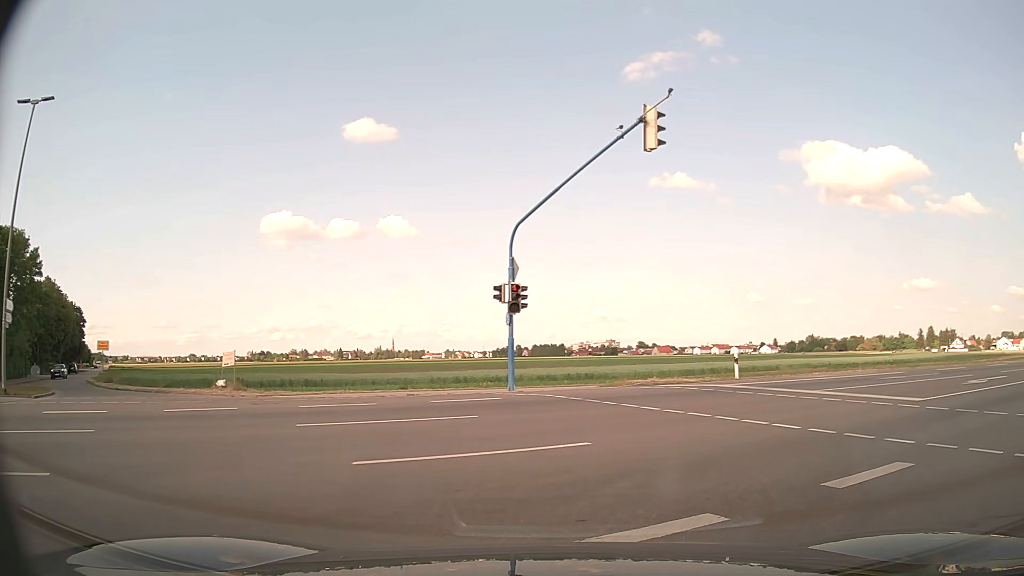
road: residential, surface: asphalt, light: Day
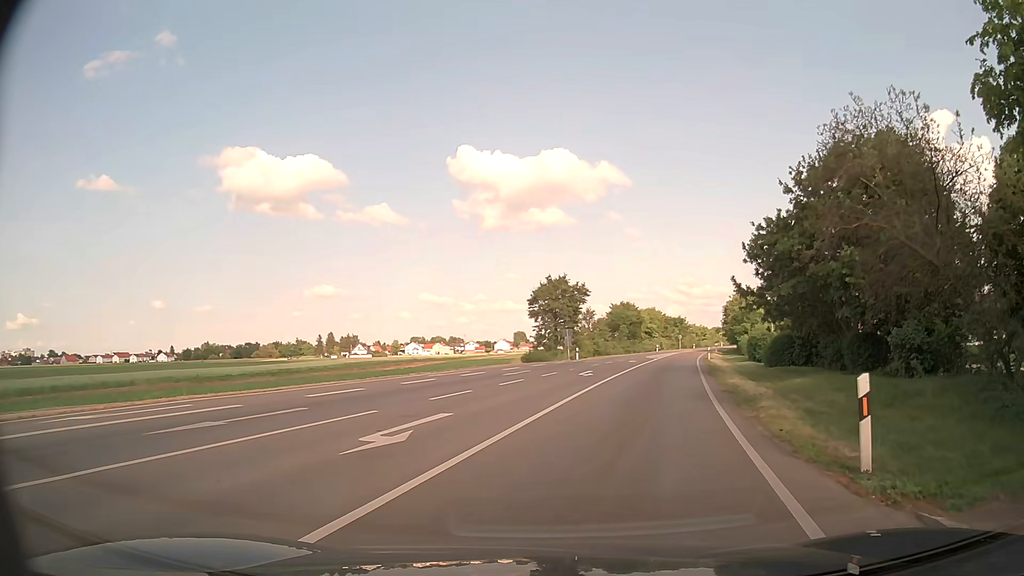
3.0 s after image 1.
(+6.4, +11.0) m; +52°
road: primary
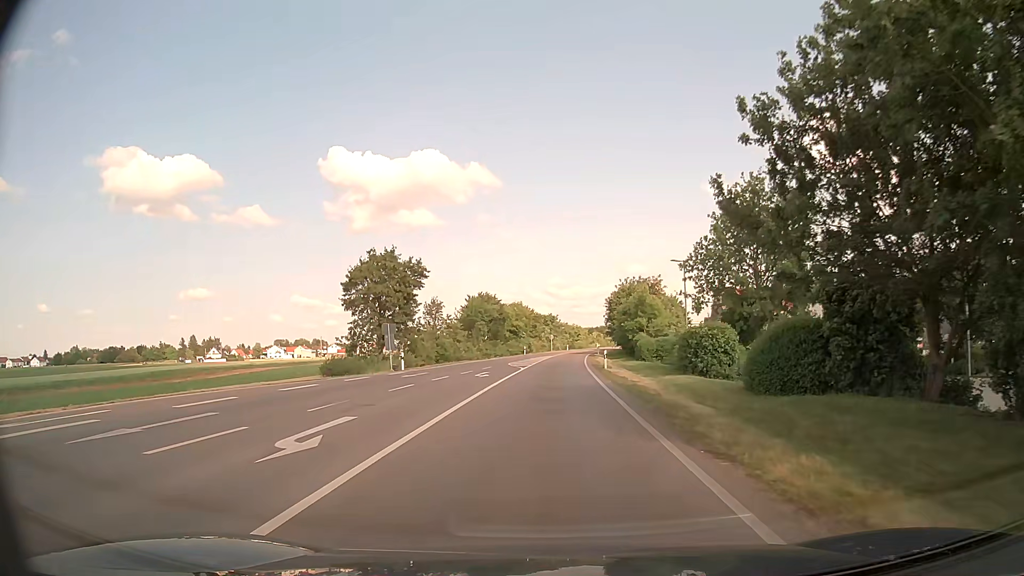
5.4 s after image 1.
(+3.1, +20.4) m; +12°
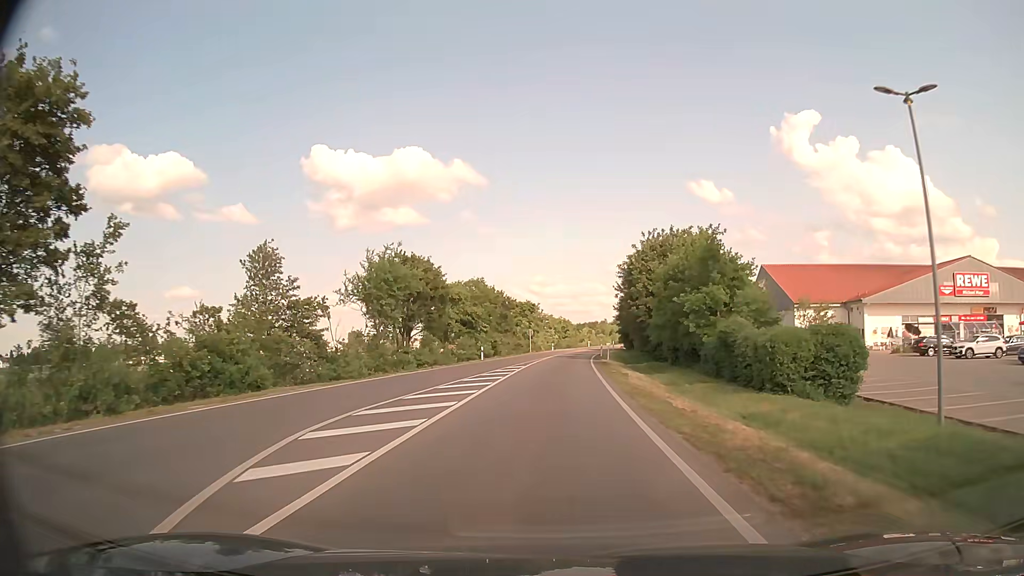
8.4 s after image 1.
(+0.9, +36.7) m; +1°
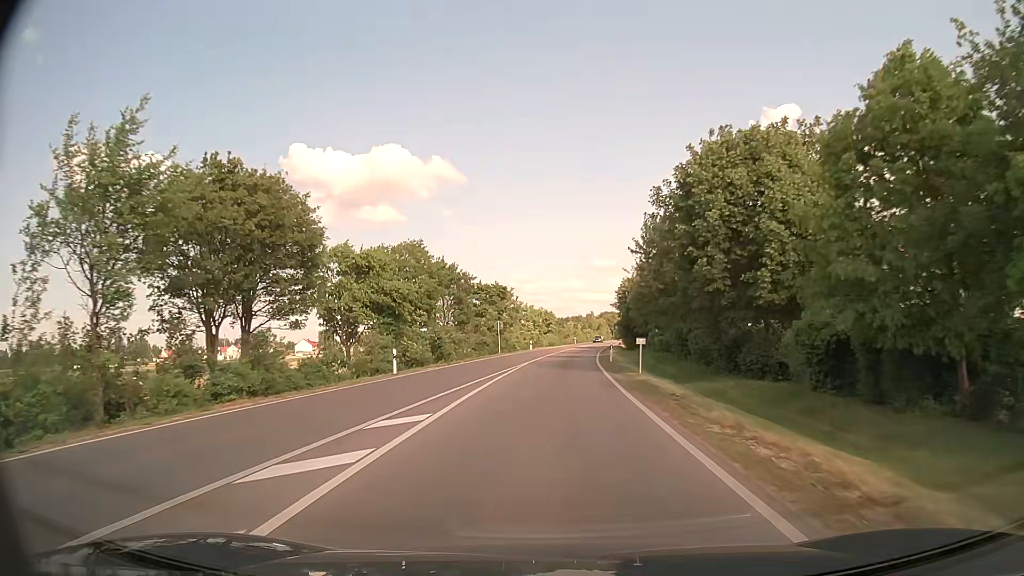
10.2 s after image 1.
(+0.4, +25.0) m; +2°
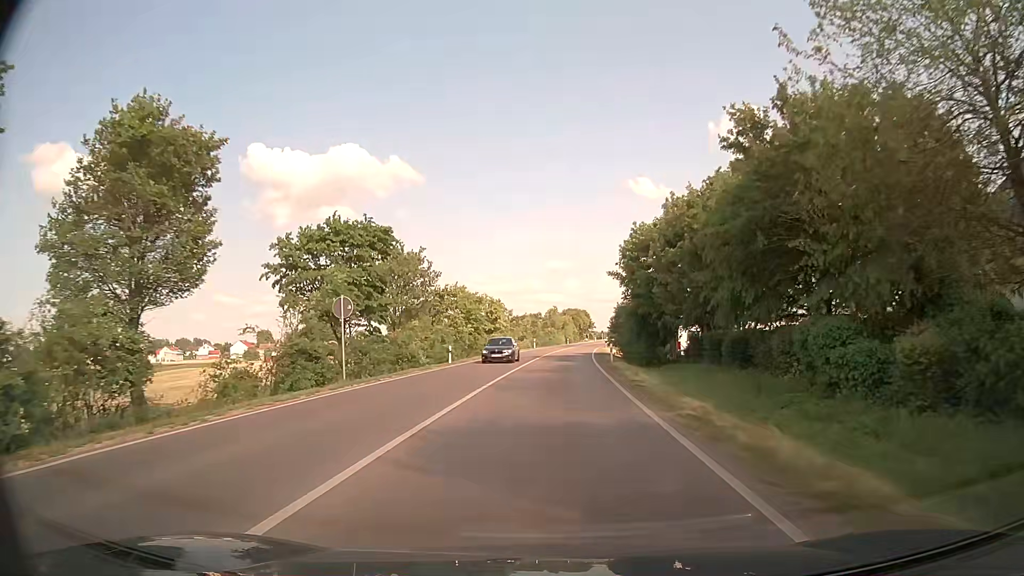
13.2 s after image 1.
(+1.0, +38.4) m; +3°
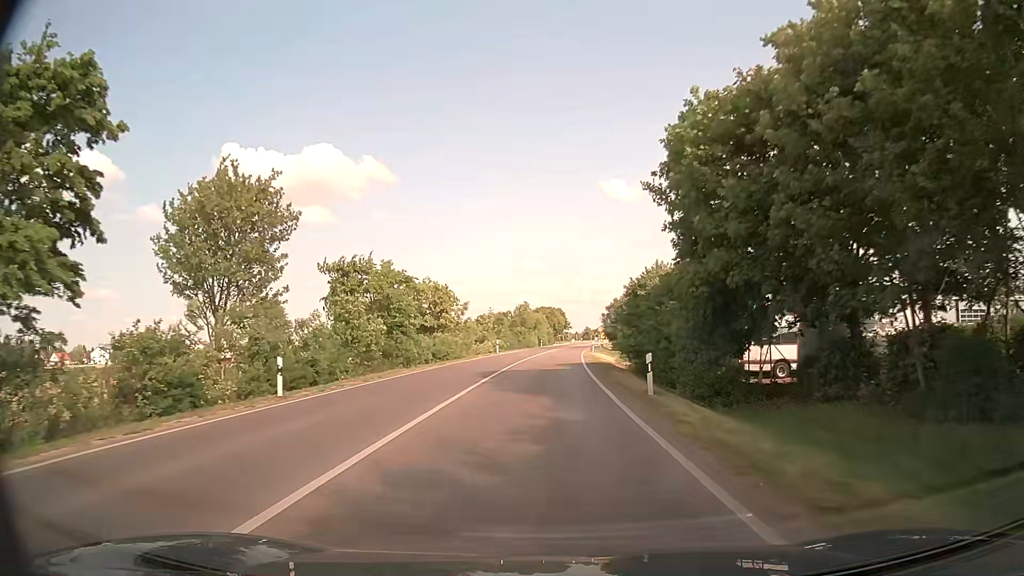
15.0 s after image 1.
(+0.6, +22.1) m; +3°
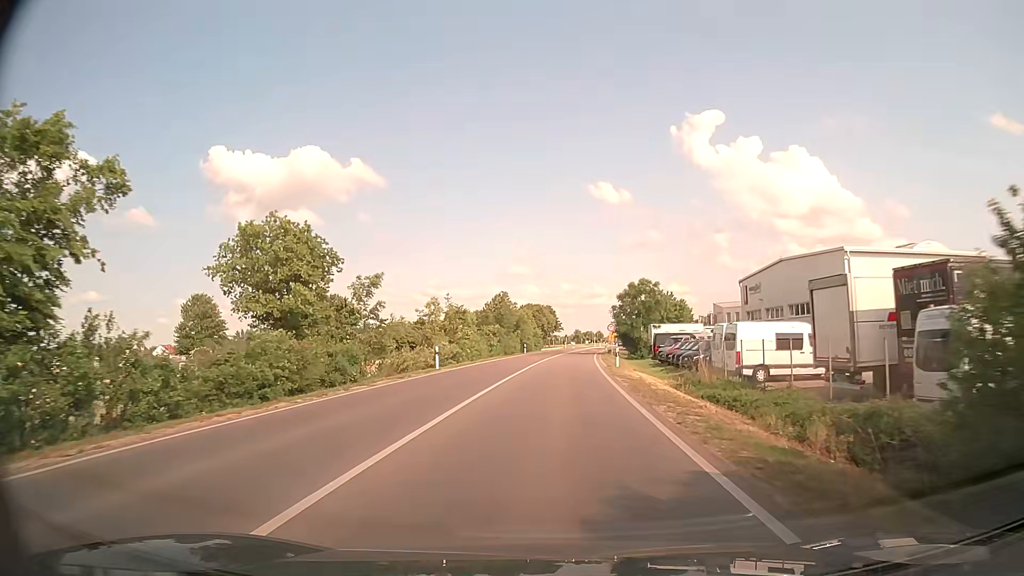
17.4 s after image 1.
(+0.3, +31.1) m; +1°
(0, +10) (0, +20) (+1, +30) (+1, +40) (+2, +50) (+3, +60) (+3, +70) (+5, +80) (+6, +90) (+7, +100) m
